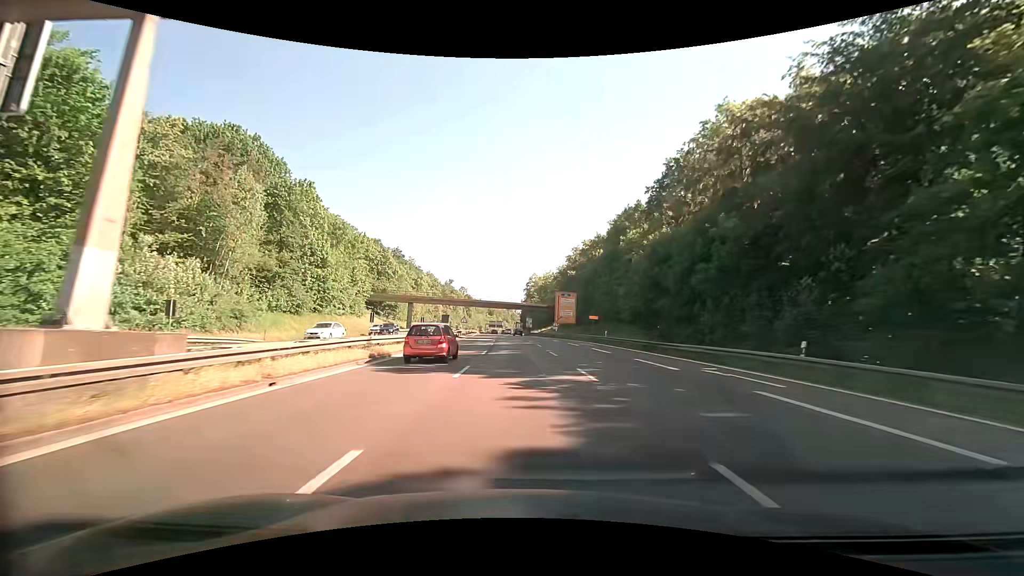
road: trunk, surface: asphalt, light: Day
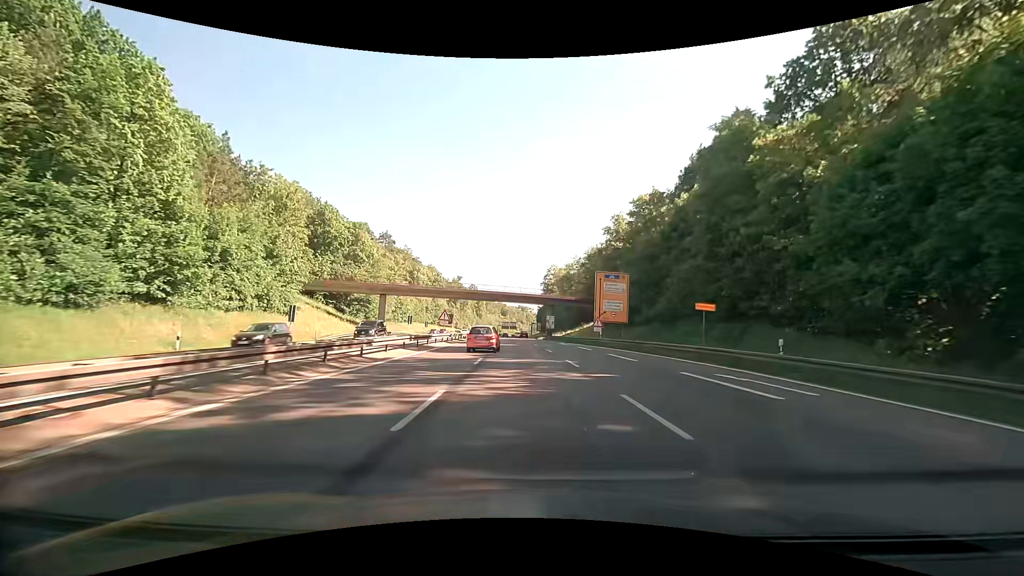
(-0.7, +31.2) m; -2°
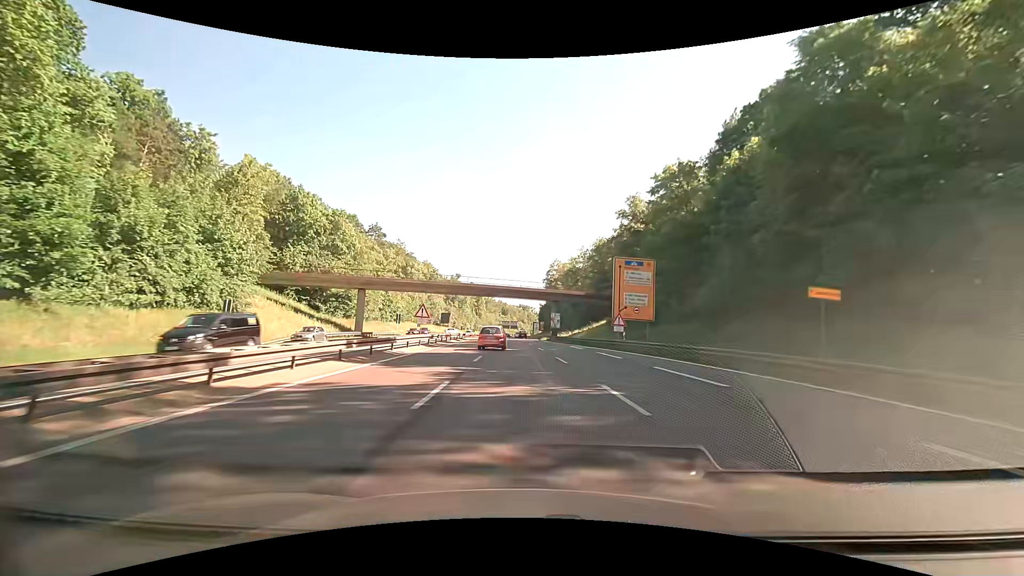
(0.0, +10.2) m; 0°
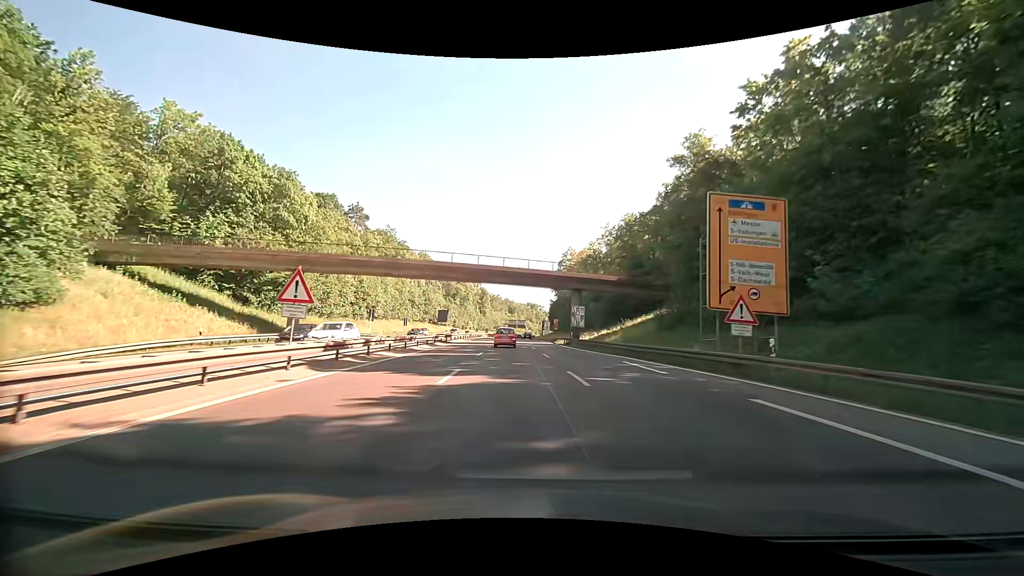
(-0.2, +20.3) m; -1°
